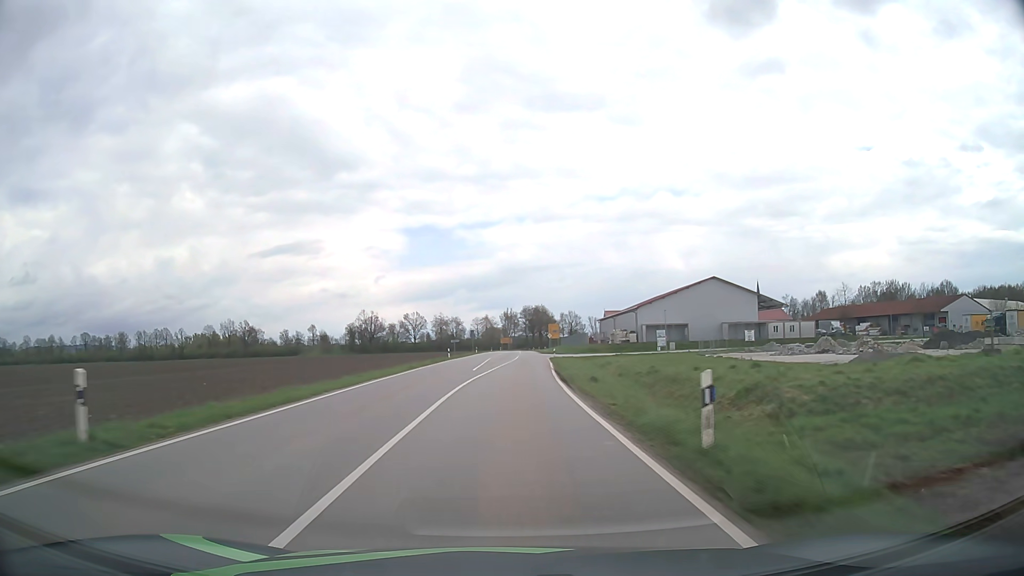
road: tertiary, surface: asphalt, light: Day
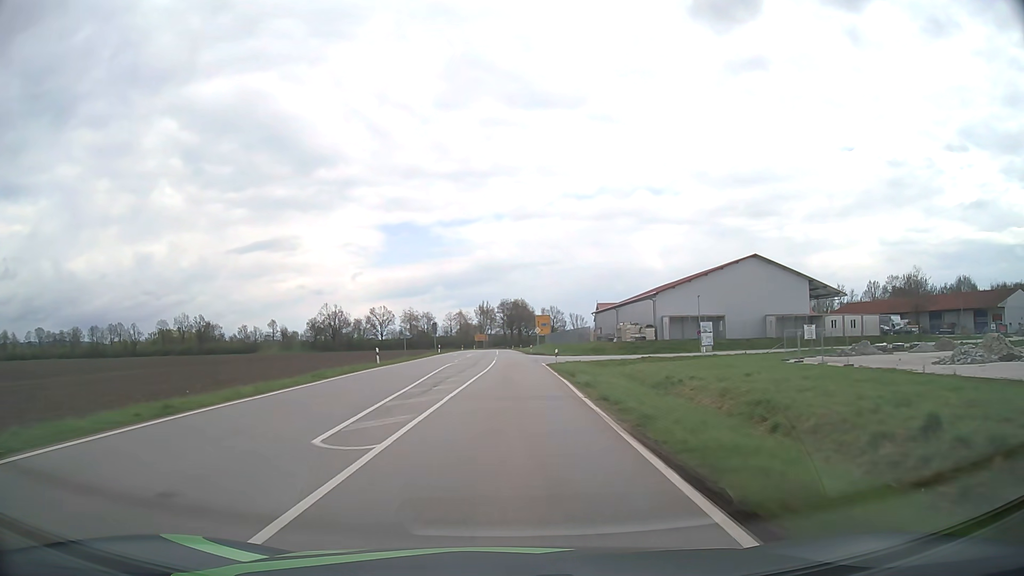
(+0.4, +27.9) m; +2°
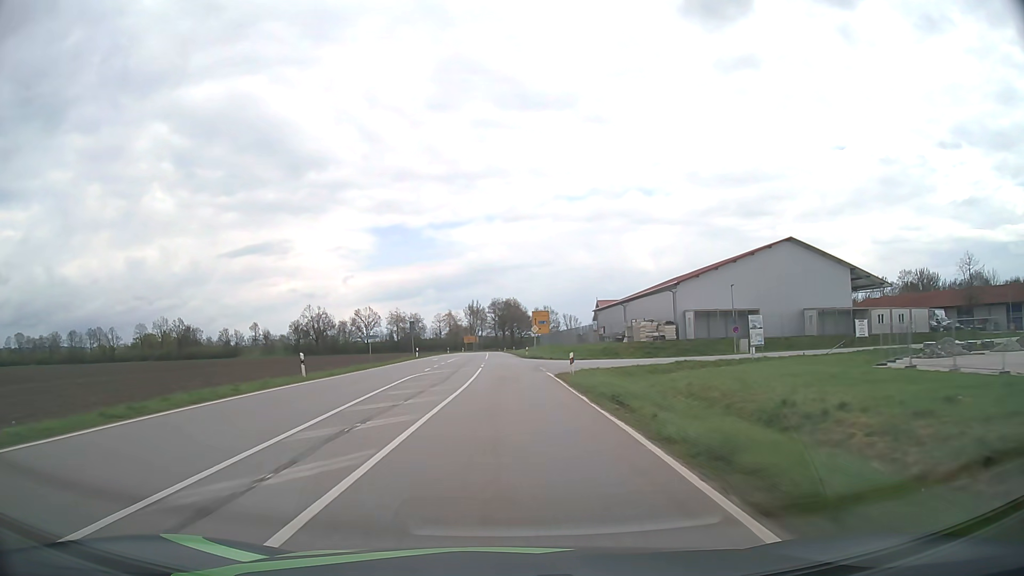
(+0.1, +13.6) m; +1°
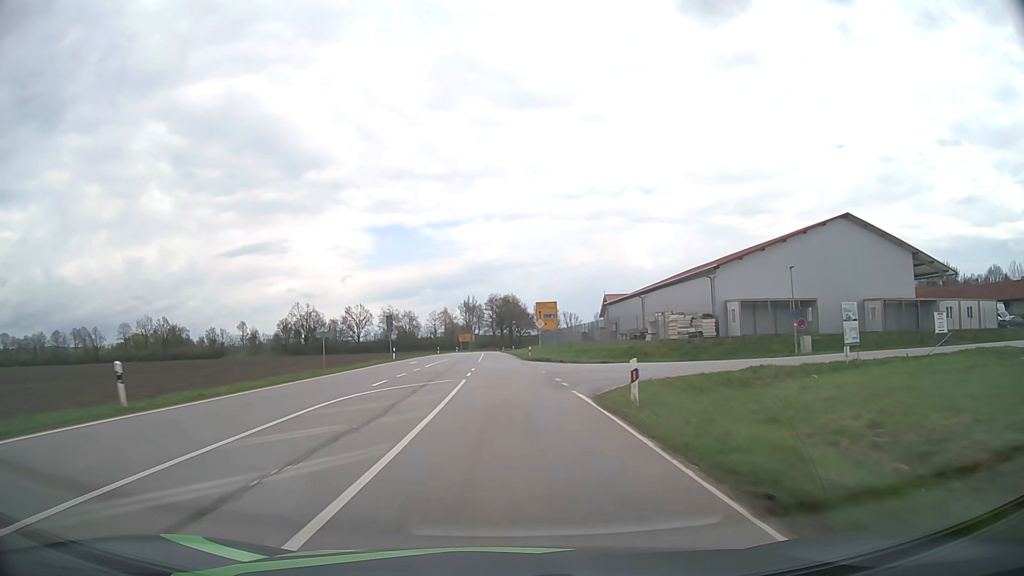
(0.0, +13.3) m; 0°
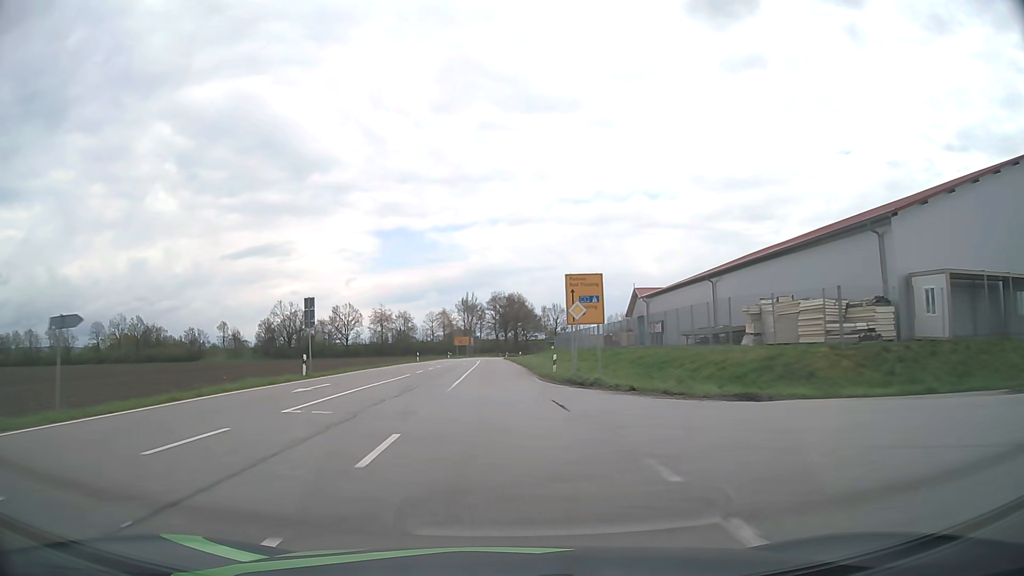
(0.0, +25.9) m; 0°
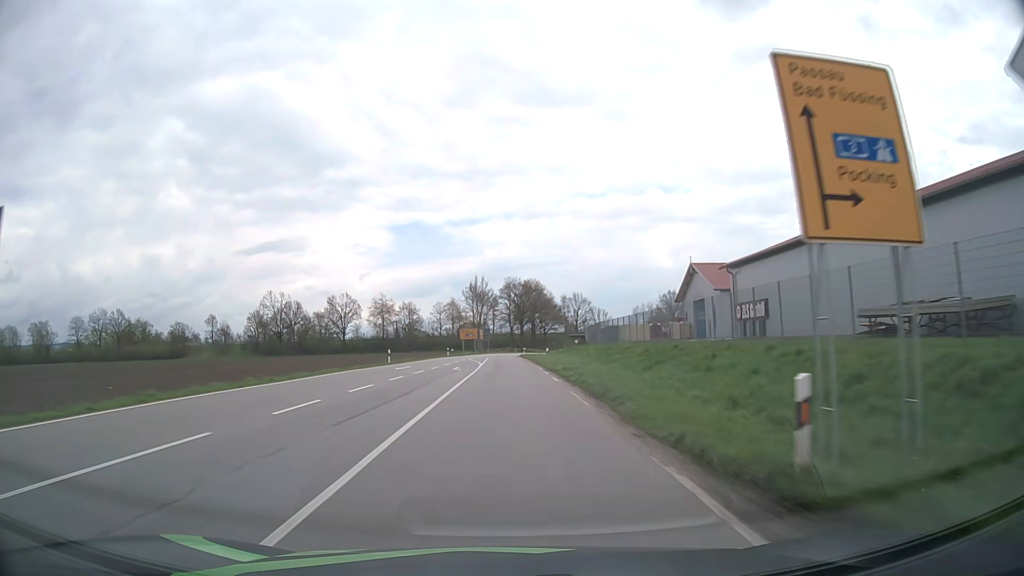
(-0.3, +24.7) m; -1°
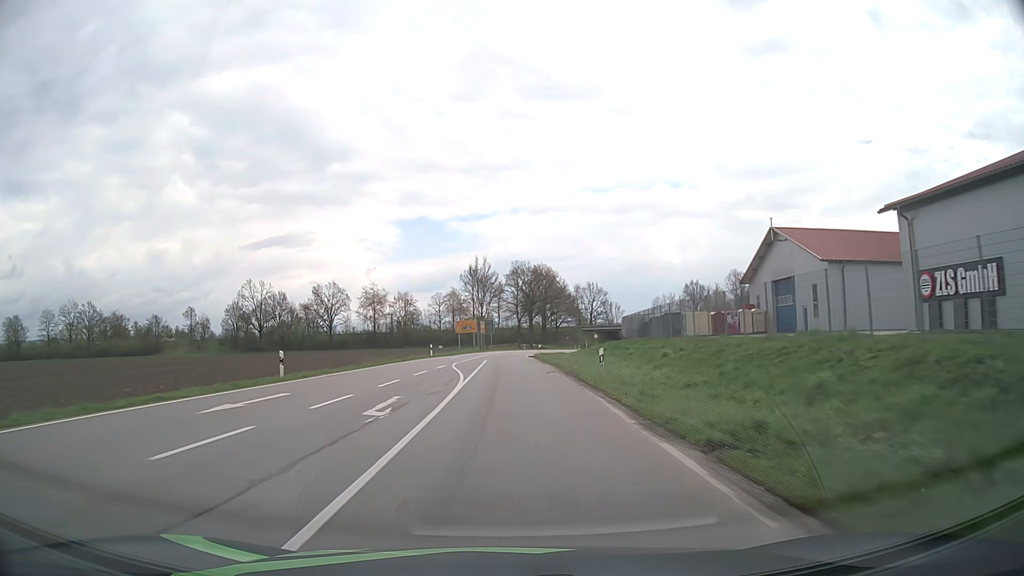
(-0.2, +23.1) m; -1°
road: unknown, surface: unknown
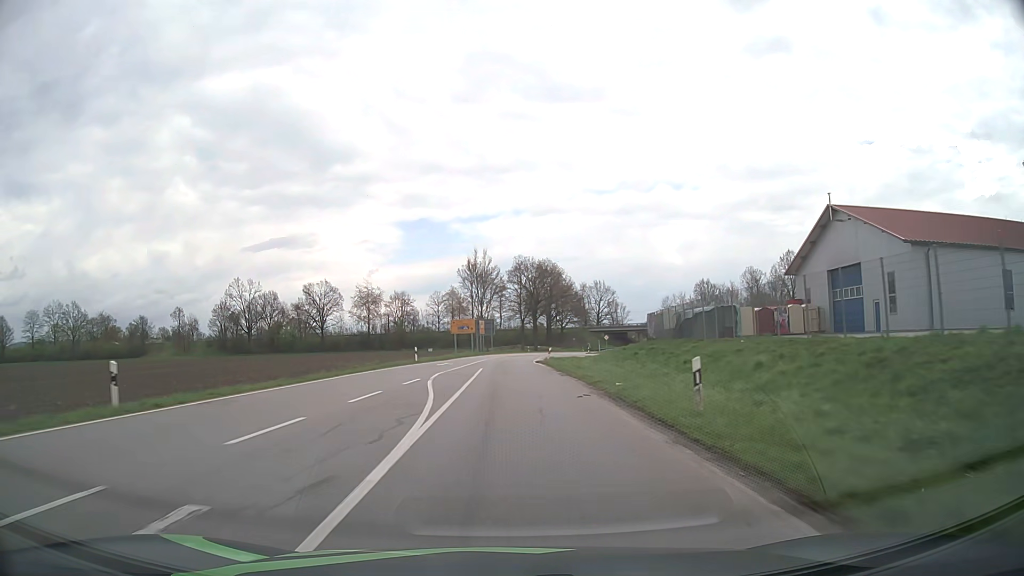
(0.0, +10.6) m; 0°
(0, +10) (0, +20) (0, +30) (0, +40) (+1, +50) (+3, +60) (+9, +68) (+17, +73) (+27, +75) (+37, +75) m
